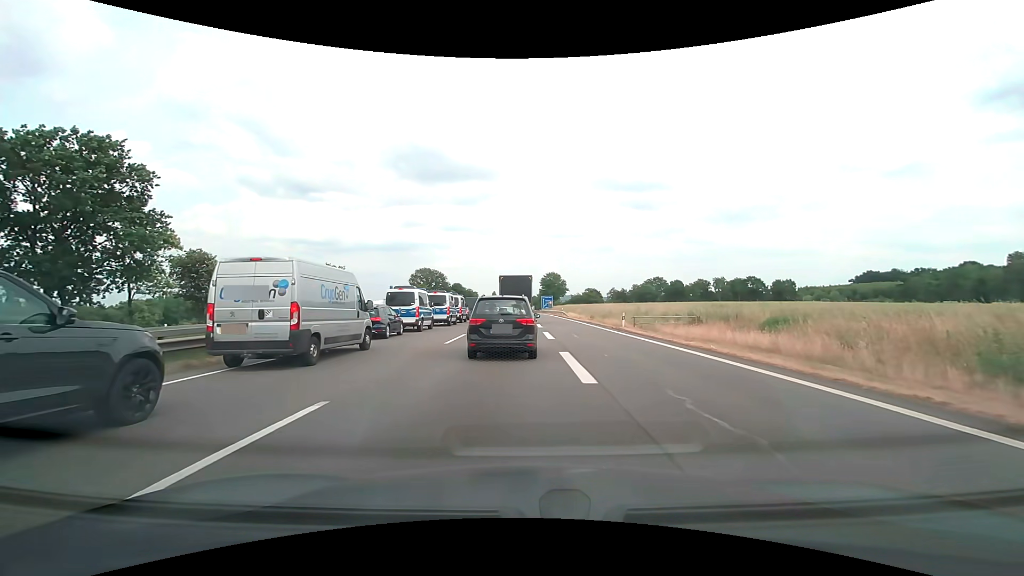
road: motorway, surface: asphalt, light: Day
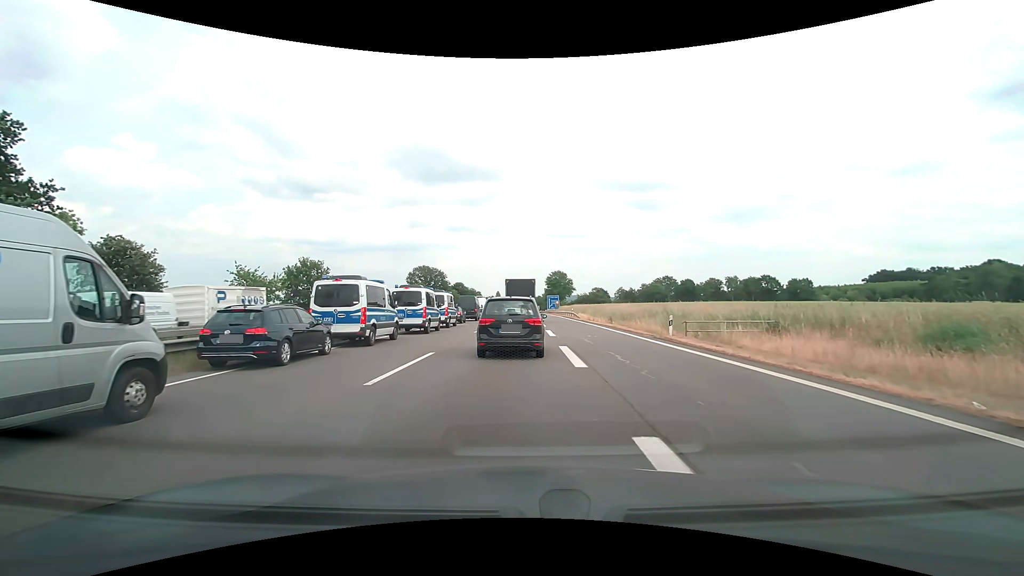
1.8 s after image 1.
(0.0, +9.6) m; 0°
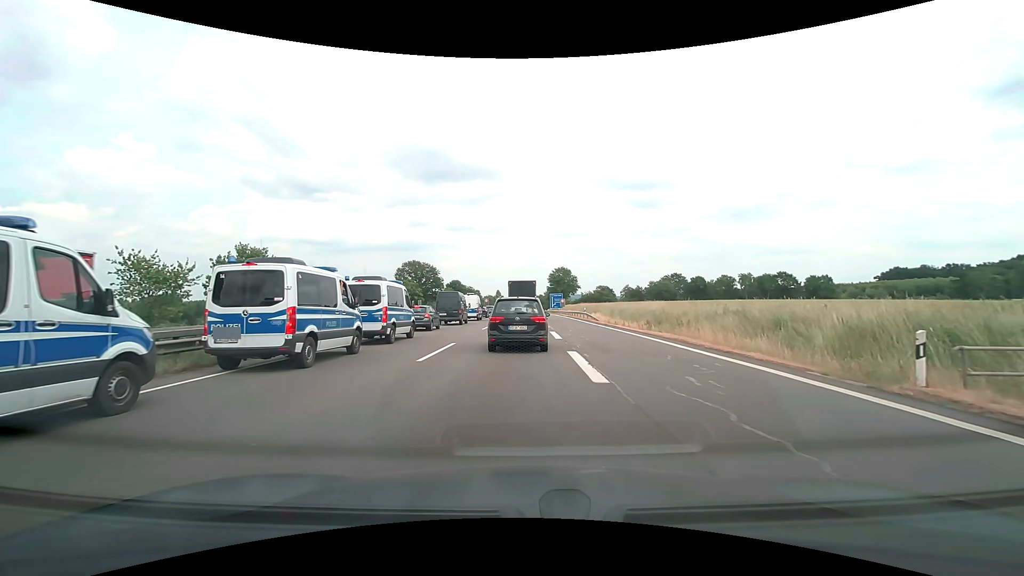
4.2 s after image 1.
(-0.1, +14.5) m; 0°
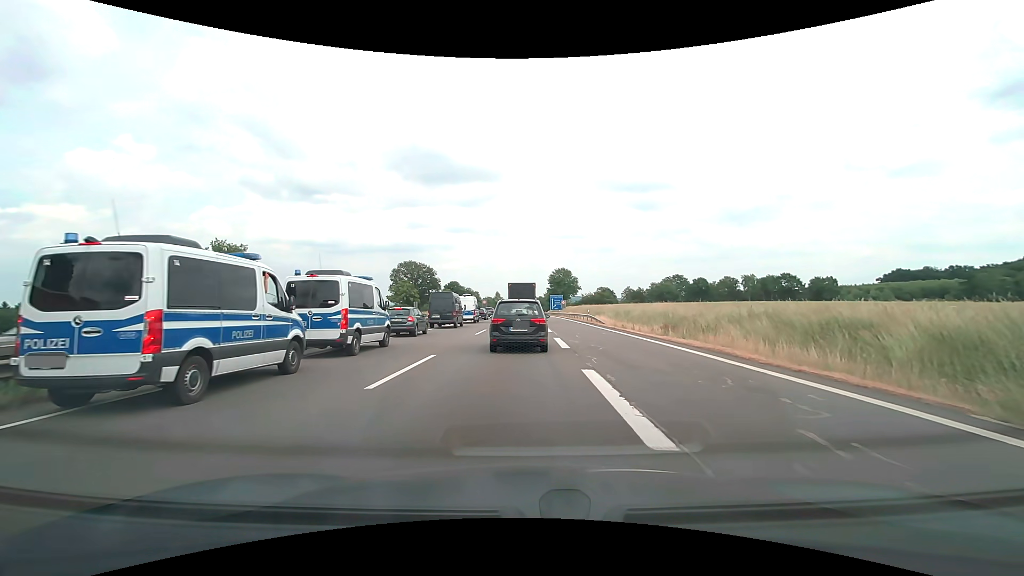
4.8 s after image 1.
(0.0, +4.0) m; 0°
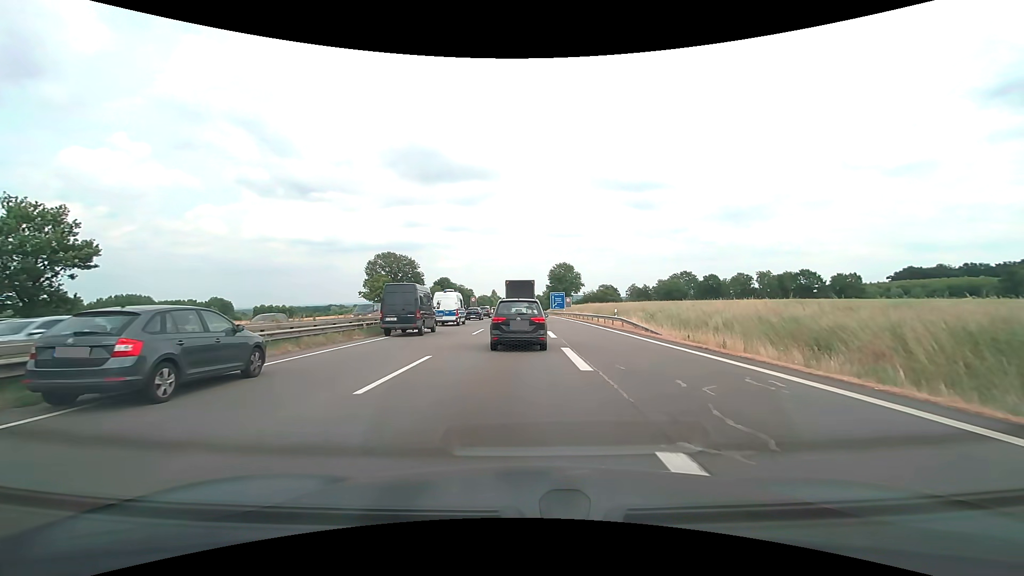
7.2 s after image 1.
(+0.1, +18.4) m; 0°
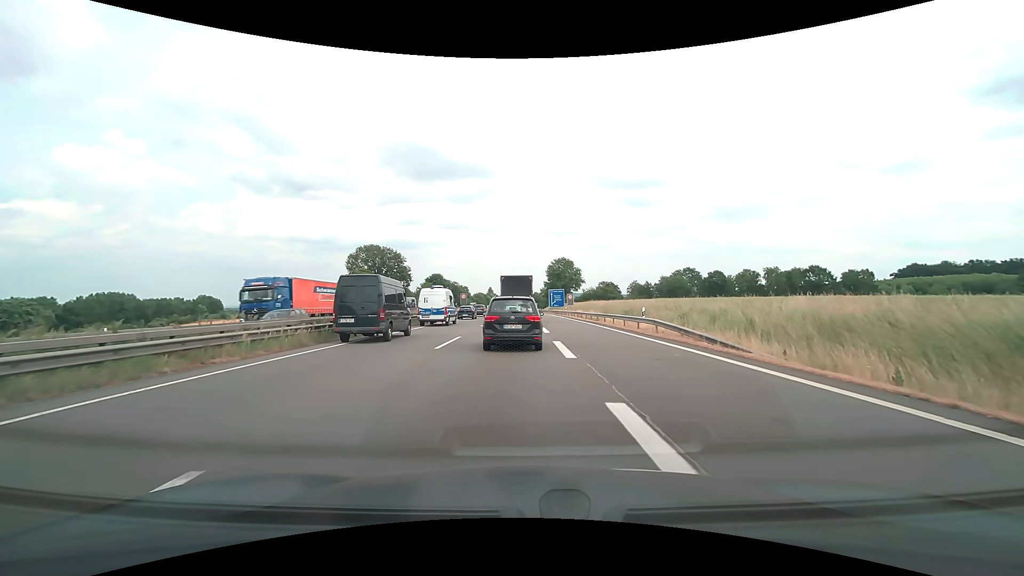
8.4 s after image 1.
(+0.1, +9.9) m; 0°
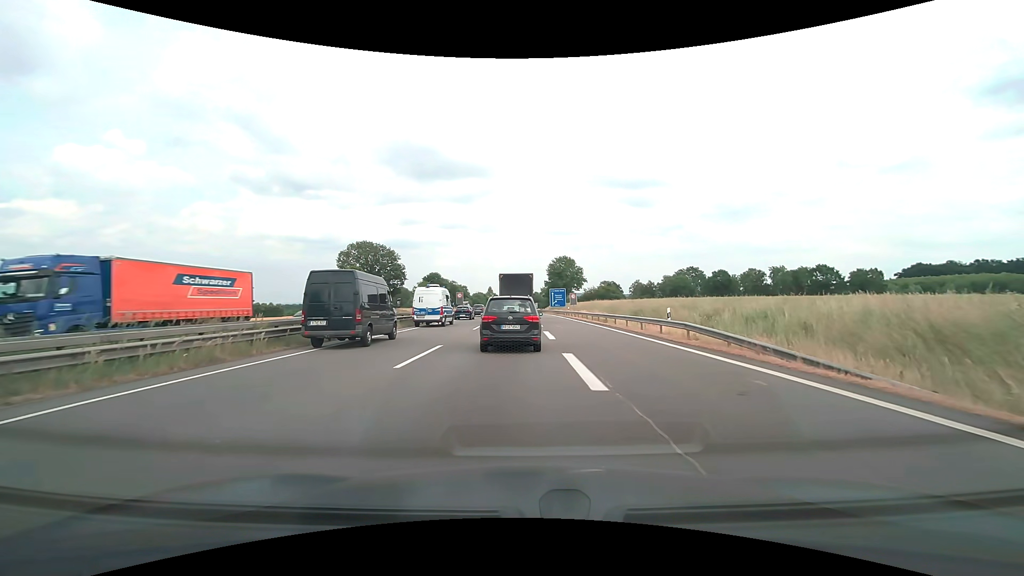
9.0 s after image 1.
(0.0, +4.9) m; 0°
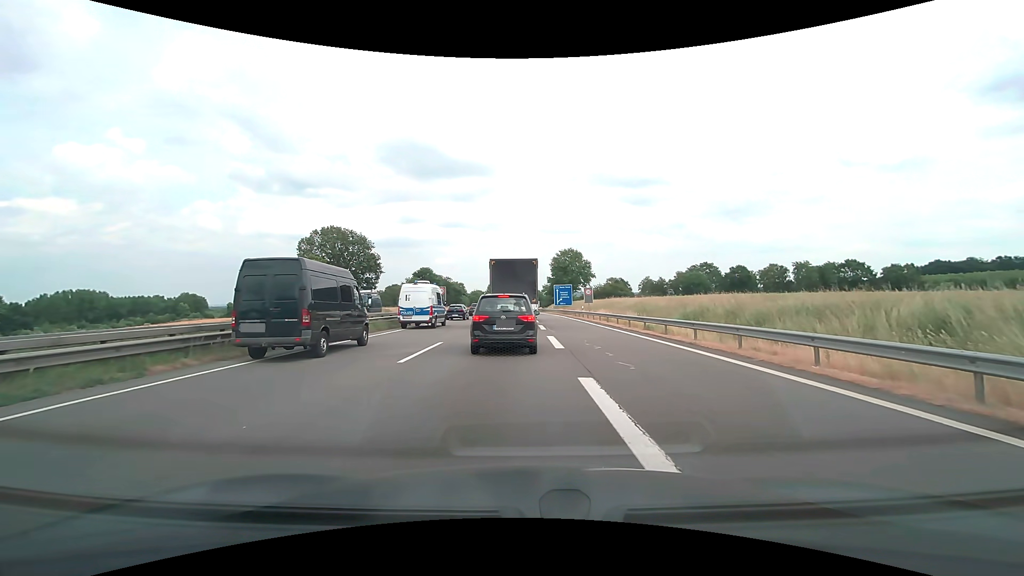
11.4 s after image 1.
(0.0, +16.8) m; 0°
(0, +10) (0, +20) (0, +30) (0, +40) (0, +50) (0, +60) (-1, +70) (-1, +80) (-1, +90) (-1, +100) m
